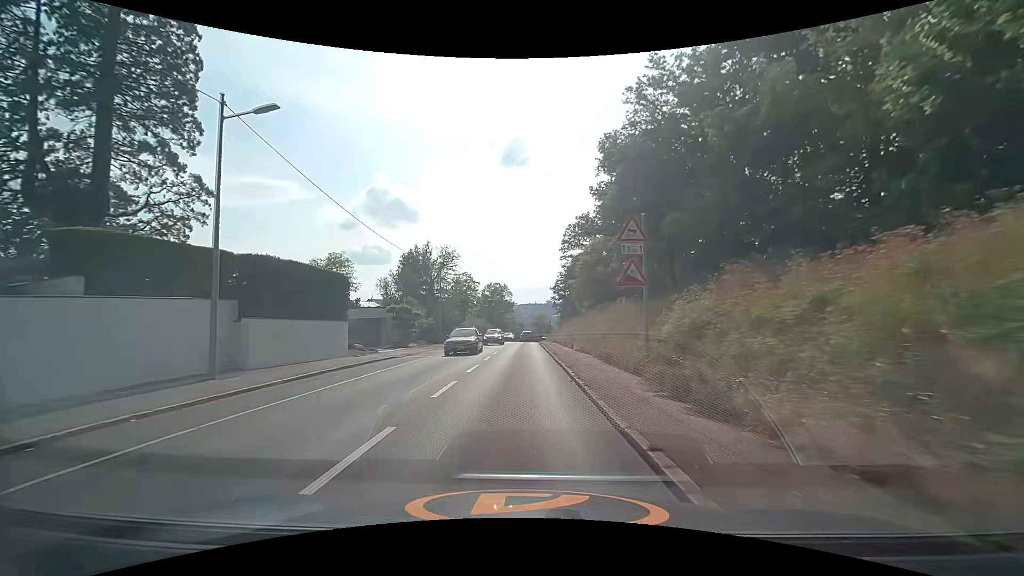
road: secondary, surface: asphalt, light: Day
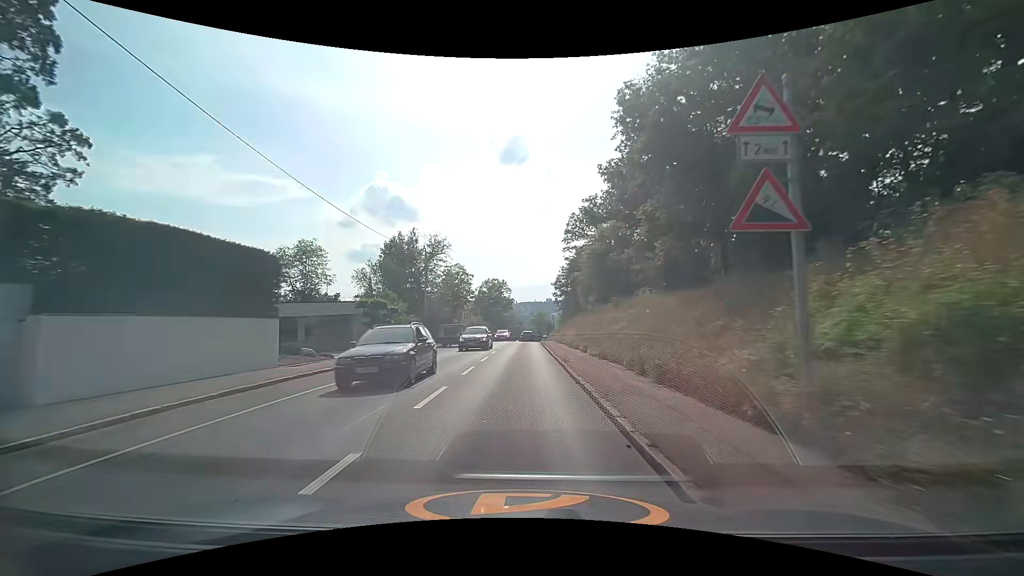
(0.0, +7.2) m; 0°
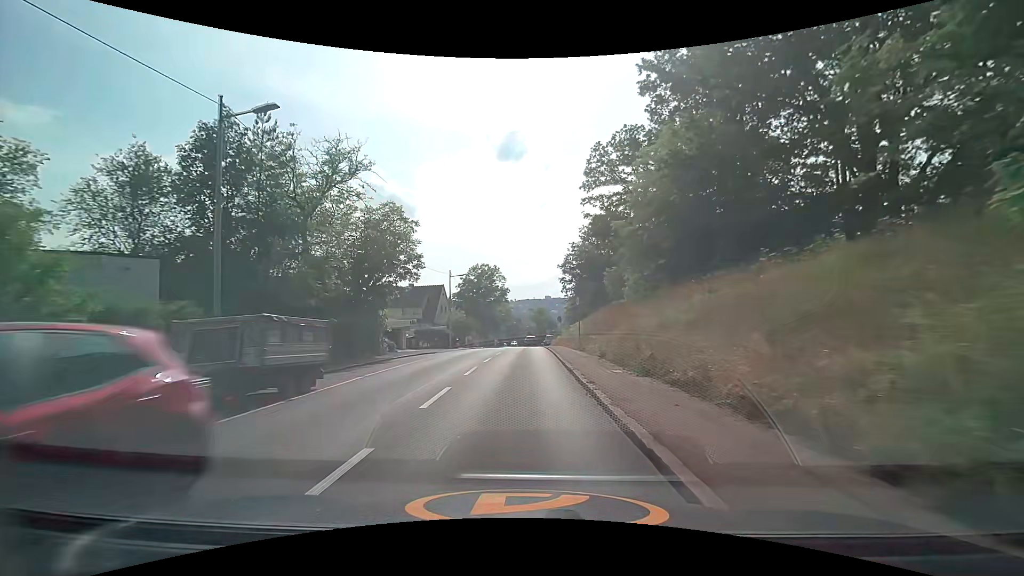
(0.0, +28.8) m; 0°
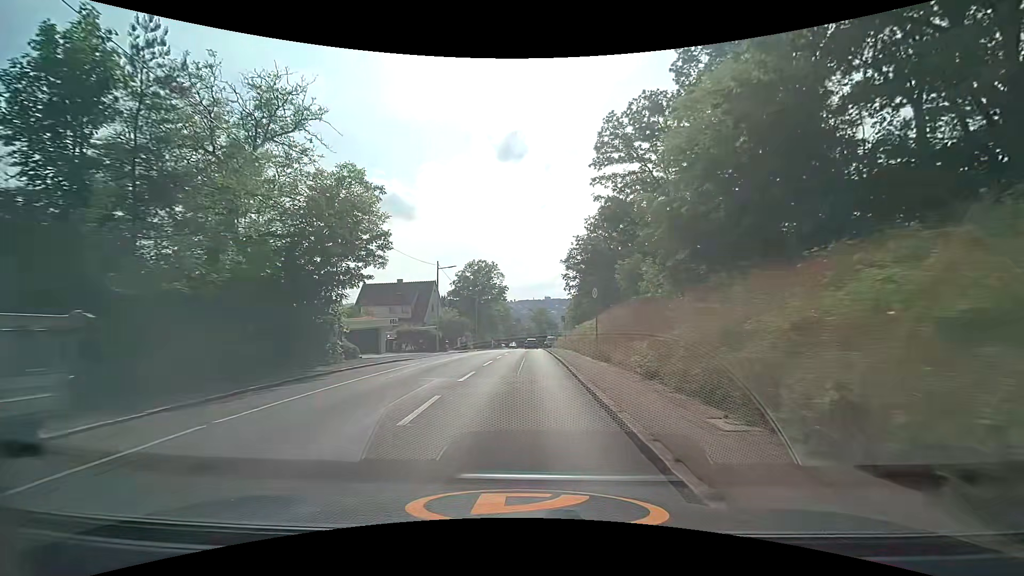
(0.0, +7.2) m; 0°
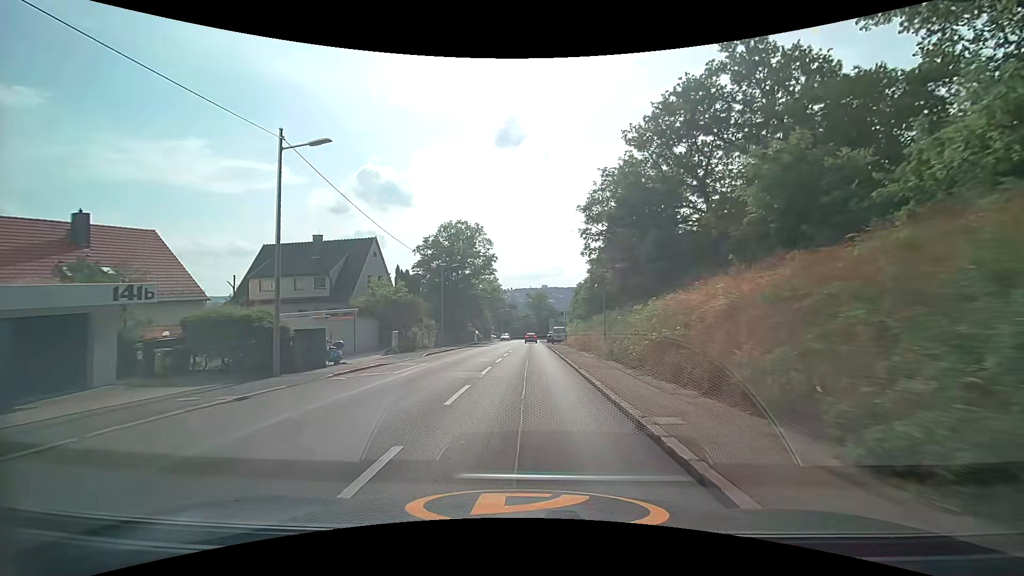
(+0.2, +28.6) m; 0°
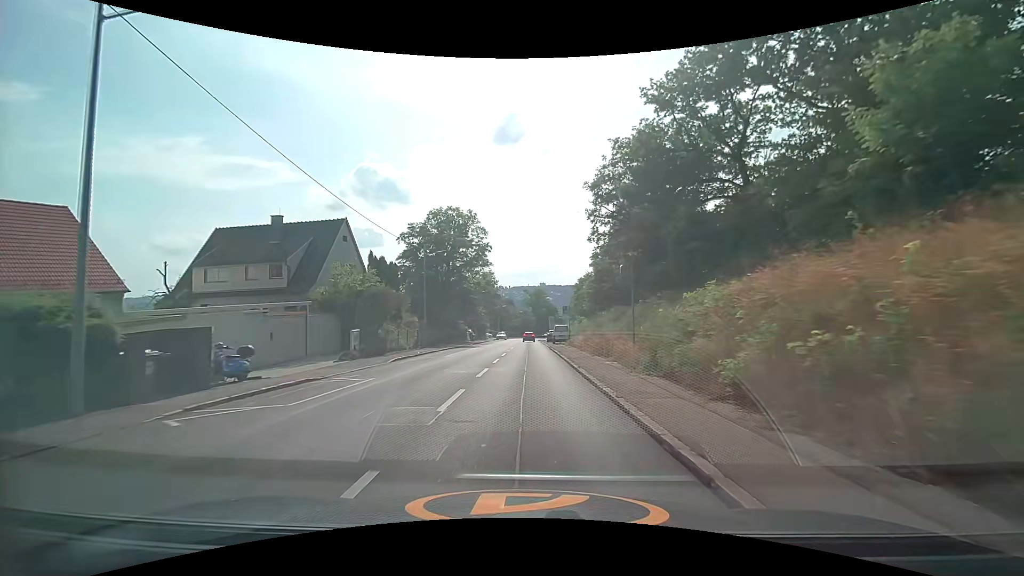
(0.0, +7.2) m; 0°
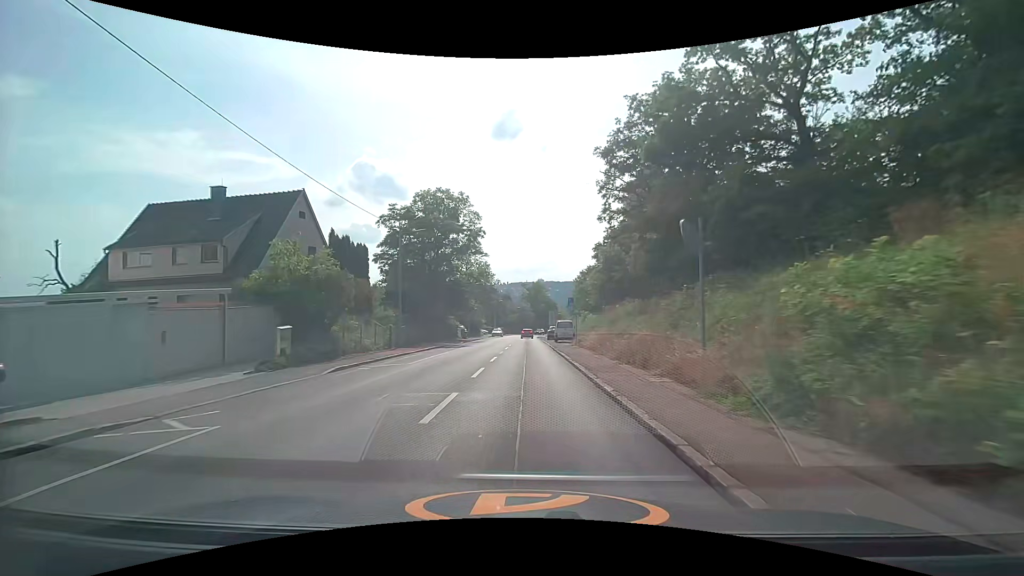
(0.0, +7.2) m; +1°
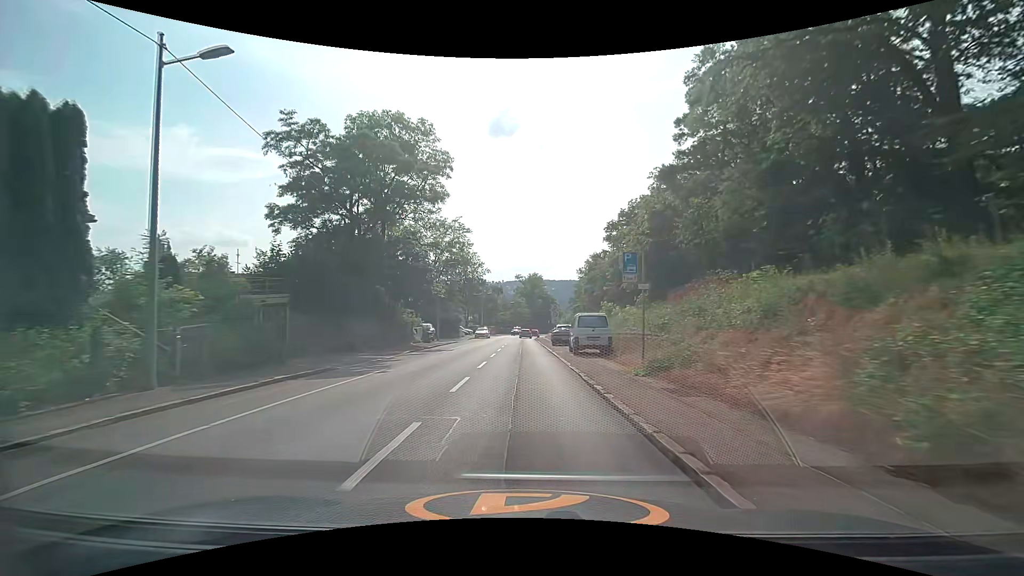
(0.0, +21.2) m; 0°
(0, +10) (0, +20) (0, +30) (0, +40) (0, +50) (0, +60) (0, +70) (0, +80) (0, +90) (+1, +100) m
